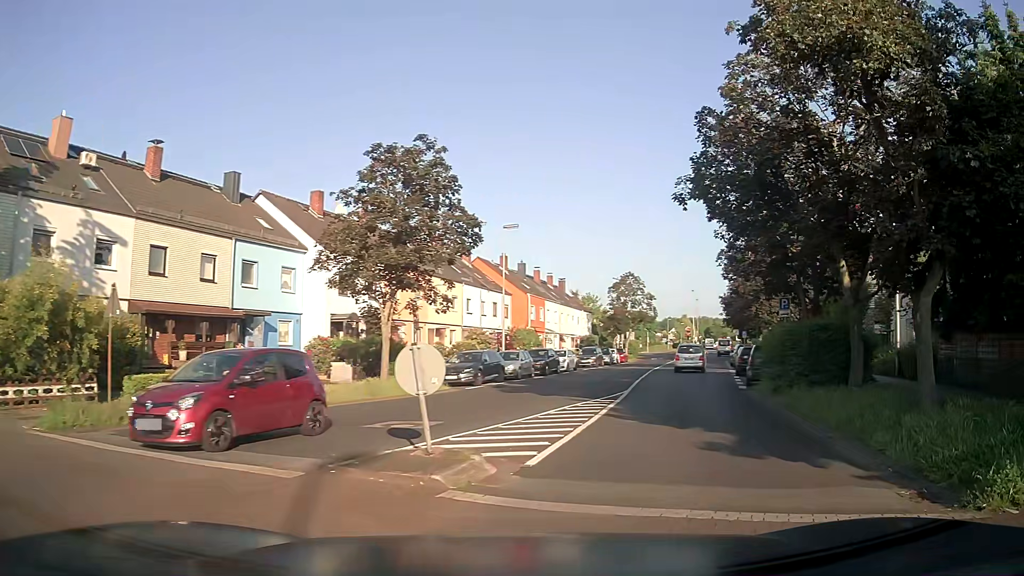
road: residential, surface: asphalt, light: Day
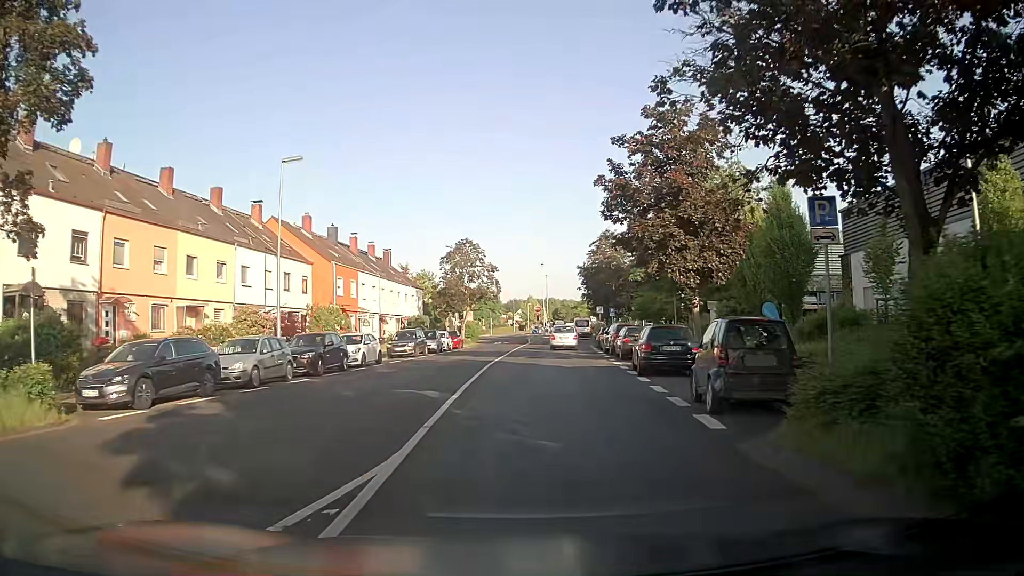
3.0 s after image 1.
(+3.1, +14.7) m; +15°
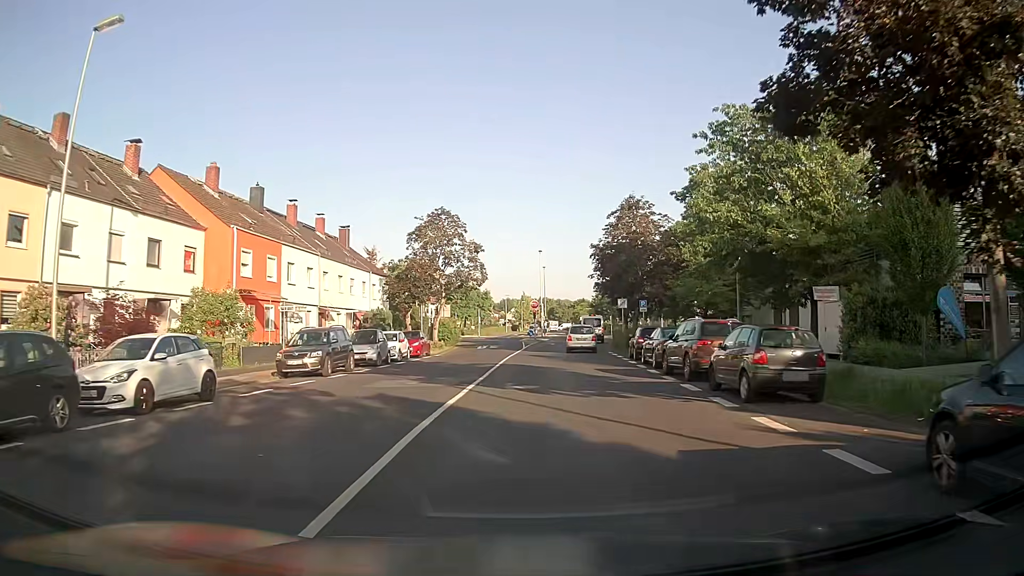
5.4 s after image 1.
(0.0, +17.6) m; 0°
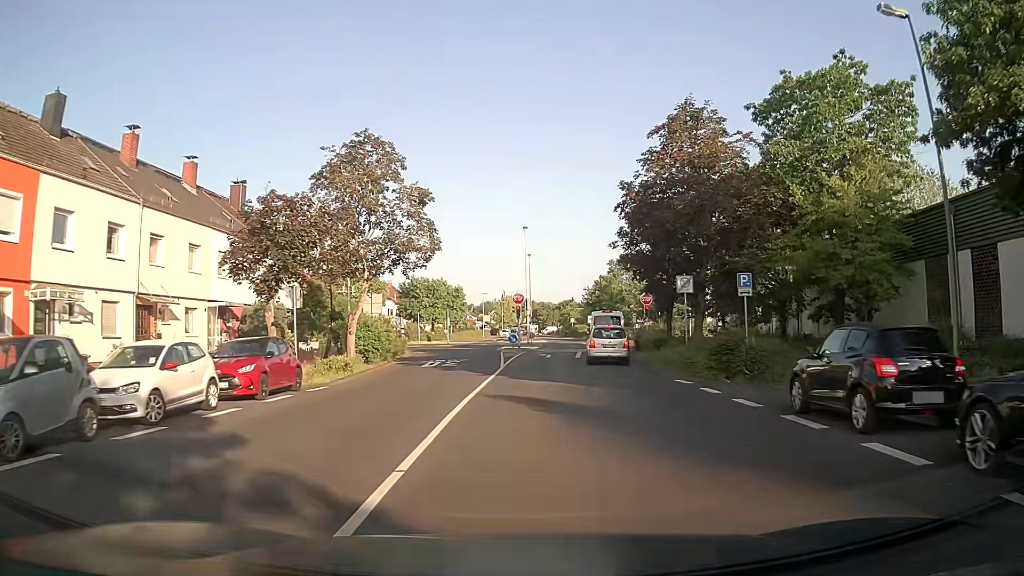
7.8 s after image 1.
(+0.4, +21.3) m; +2°
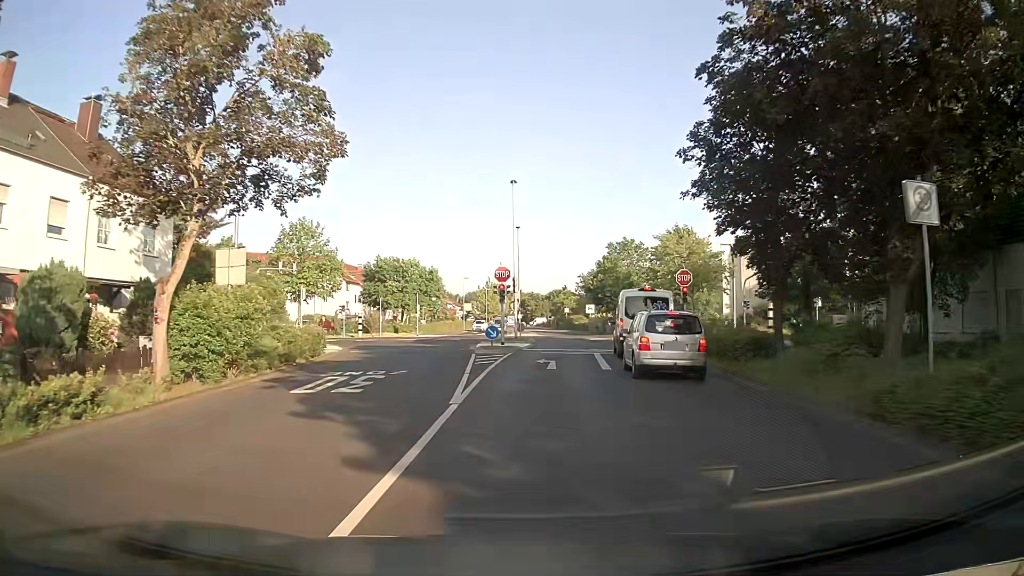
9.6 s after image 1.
(0.0, +15.8) m; +1°
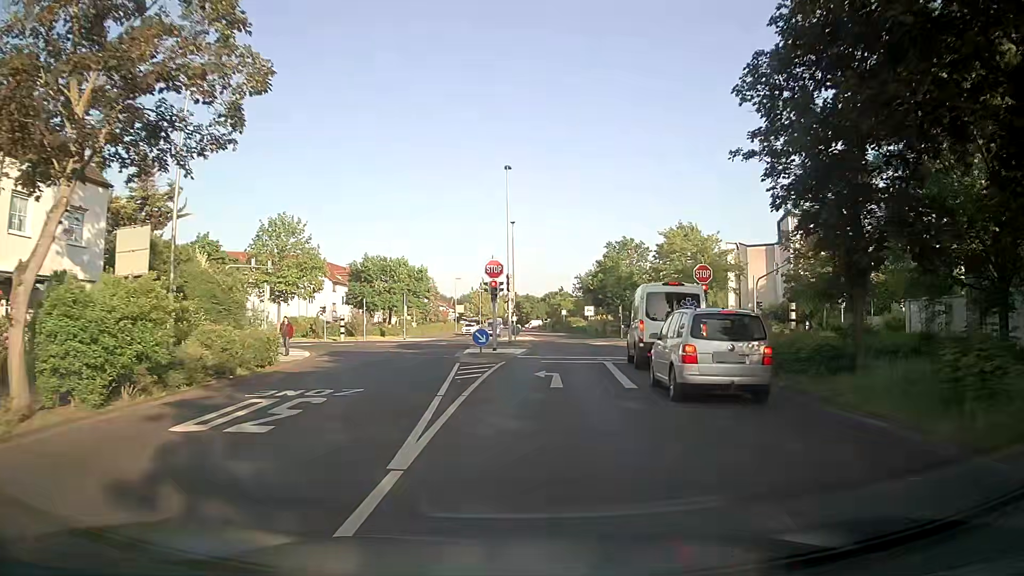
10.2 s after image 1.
(0.0, +4.8) m; +1°
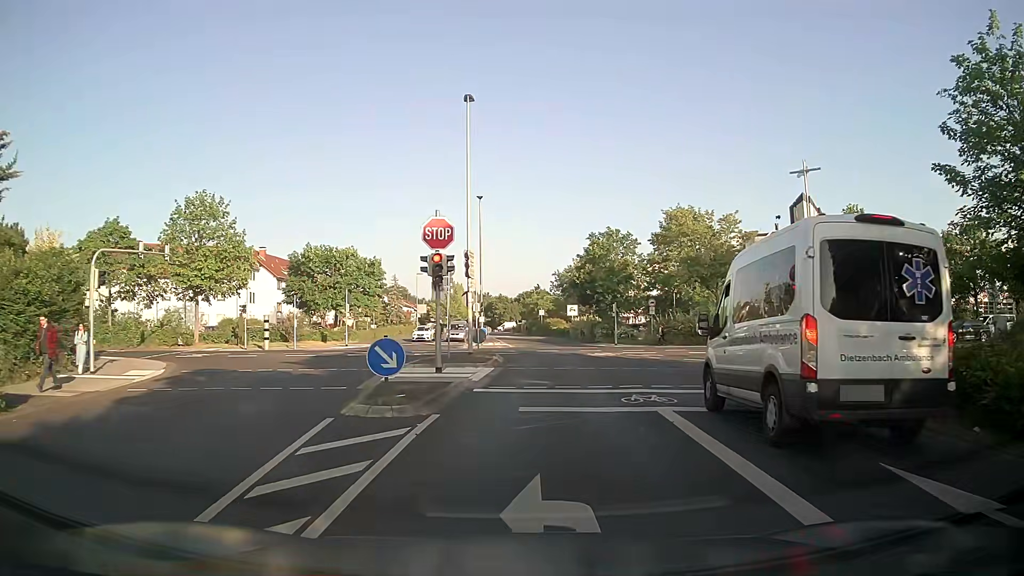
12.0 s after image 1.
(+0.1, +12.6) m; +2°
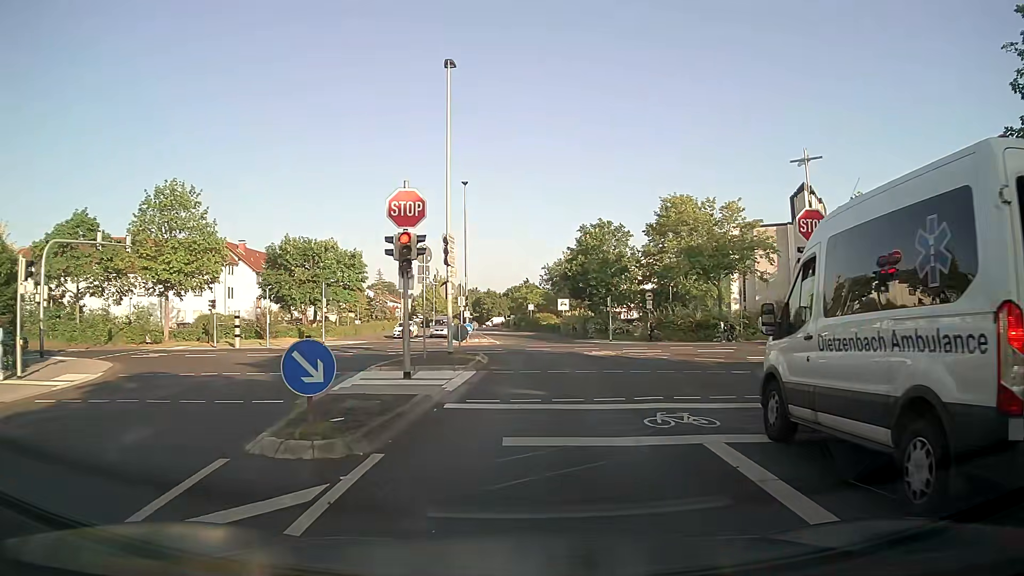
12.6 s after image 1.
(0.0, +3.2) m; +2°
